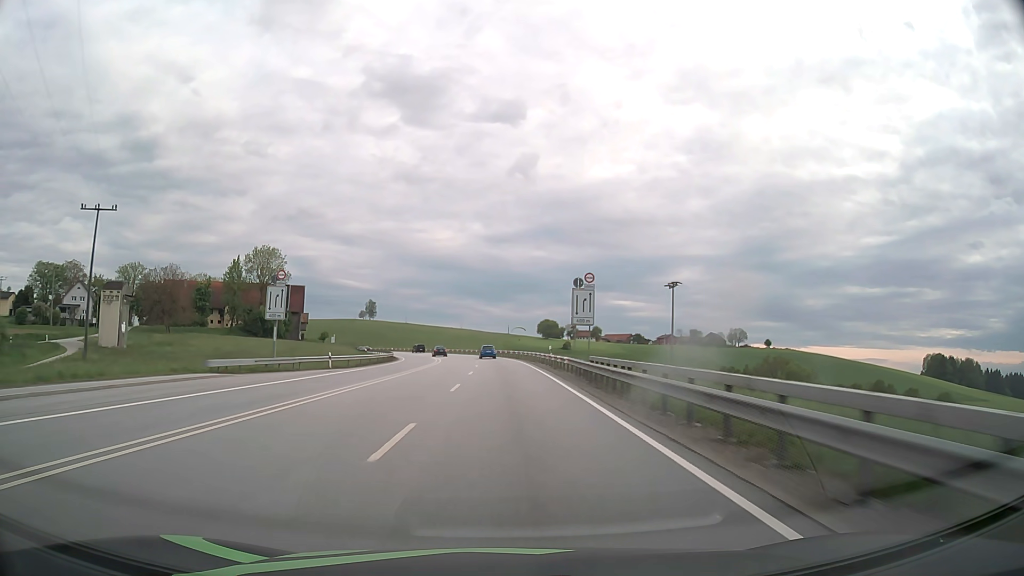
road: primary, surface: asphalt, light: Day
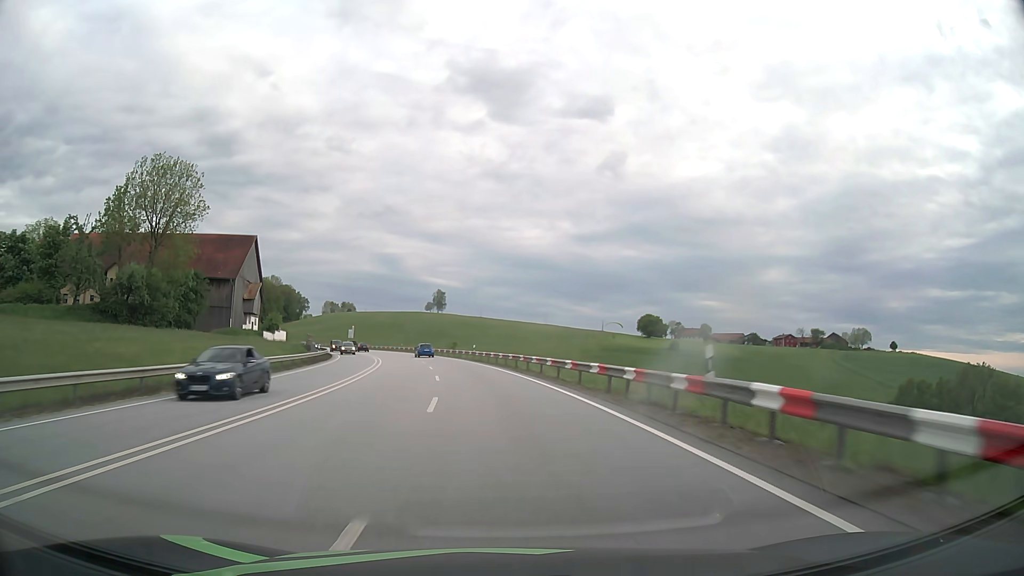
(-3.4, +79.2) m; -7°
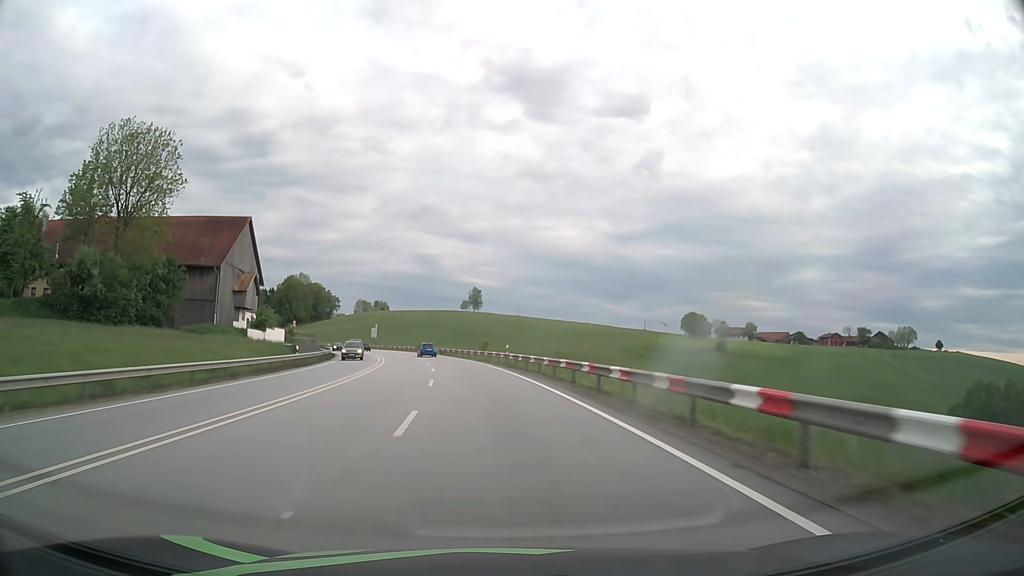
(-0.4, +15.8) m; -3°
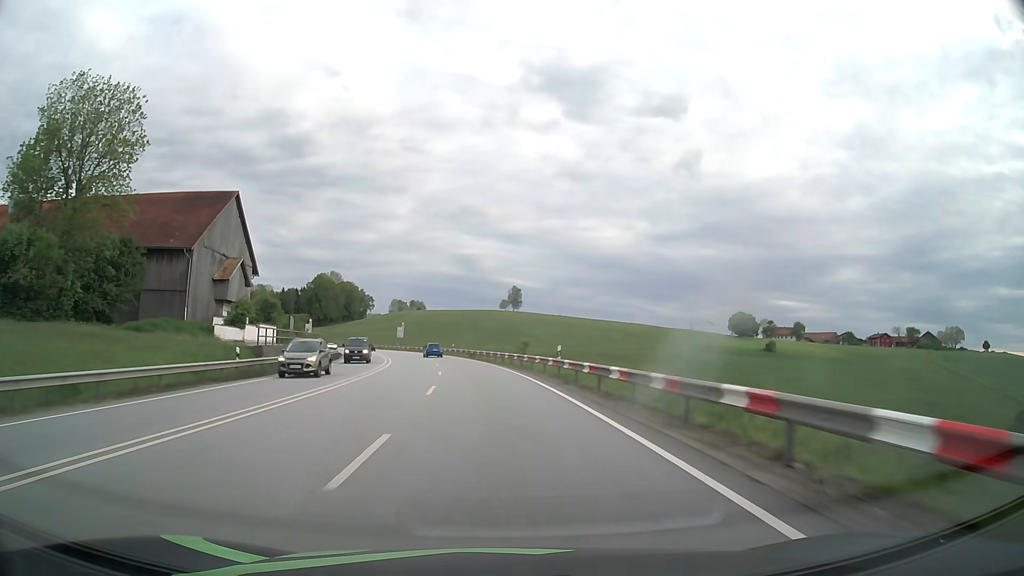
(-0.5, +15.8) m; -3°
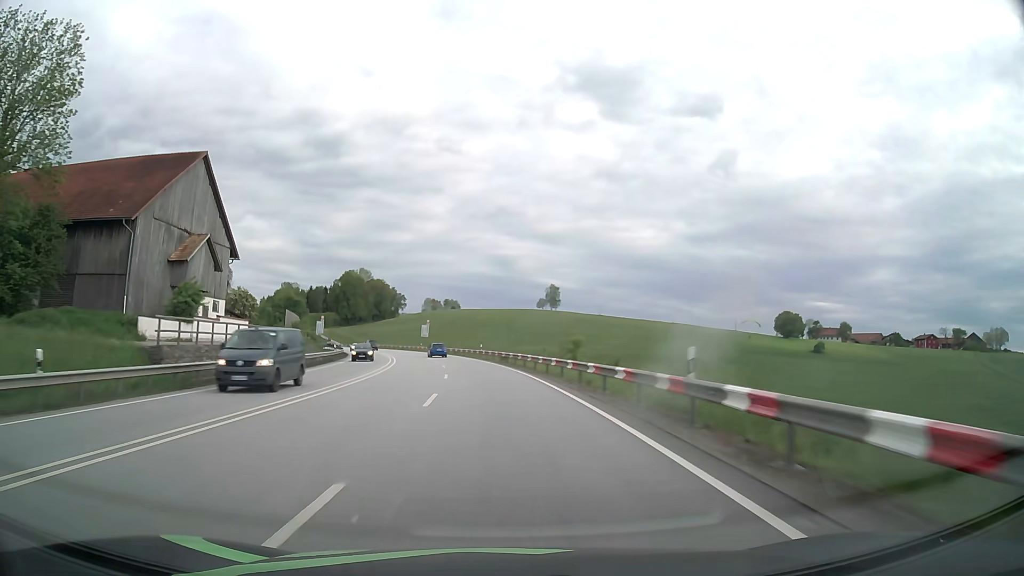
(-0.4, +15.8) m; -3°
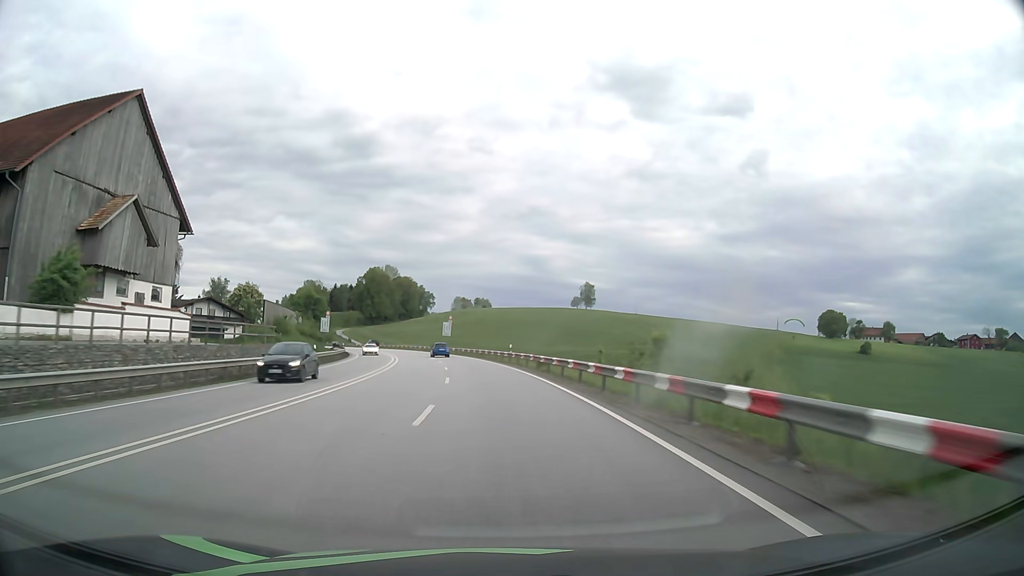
(-0.4, +15.9) m; -3°
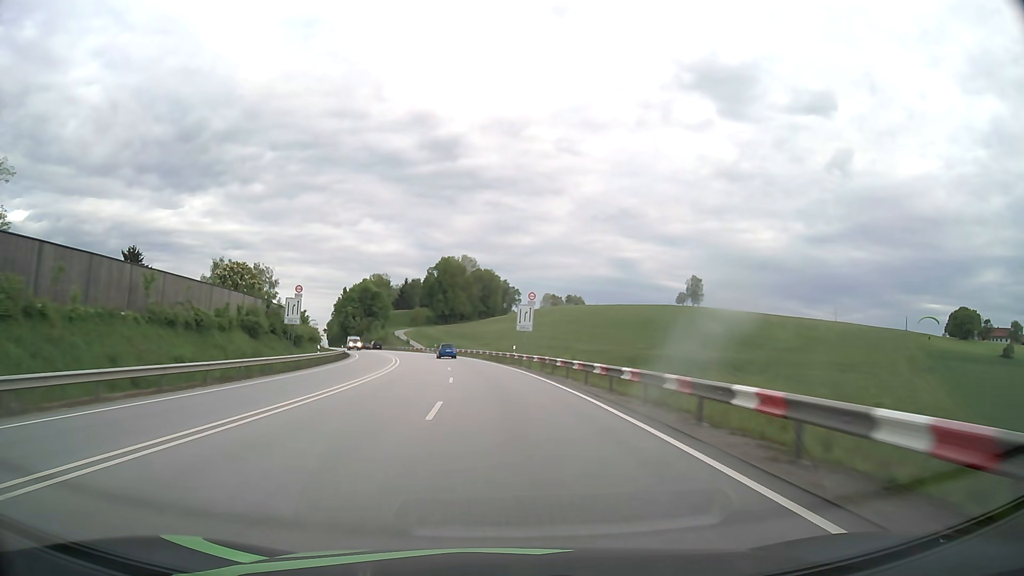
(-3.2, +47.5) m; -7°
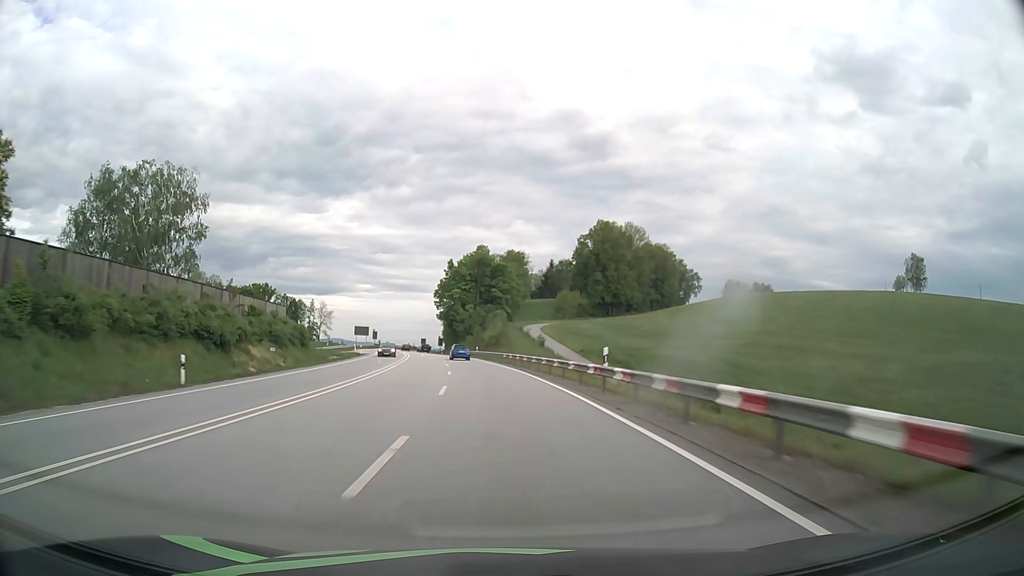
(-8.7, +78.8) m; -13°
(0, +10) (0, +20) (-1, +30) (-2, +40) (-3, +50) (-4, +60) (-6, +70) (-7, +80) (-9, +89) (-10, +99) m
